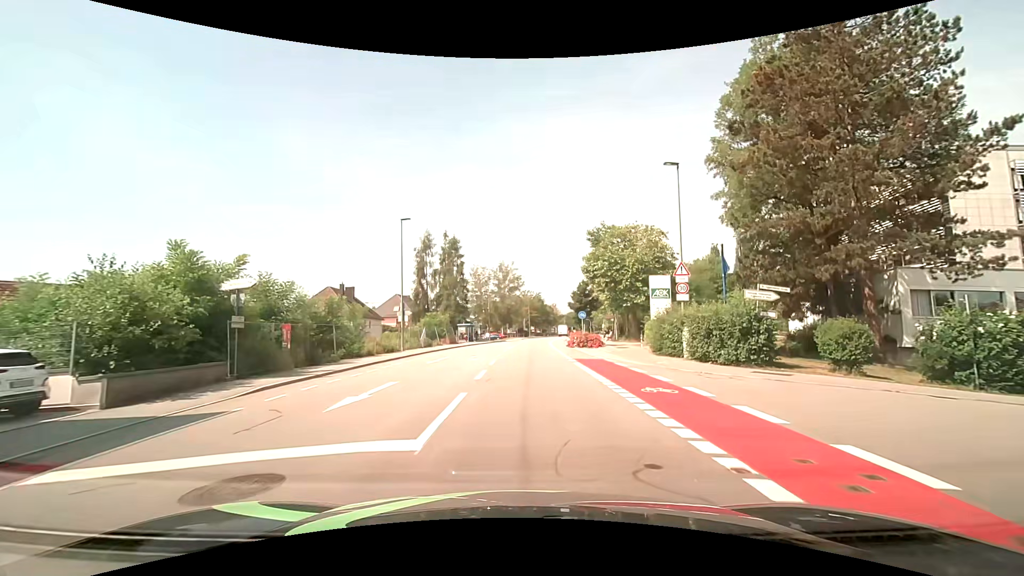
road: tertiary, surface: asphalt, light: Day
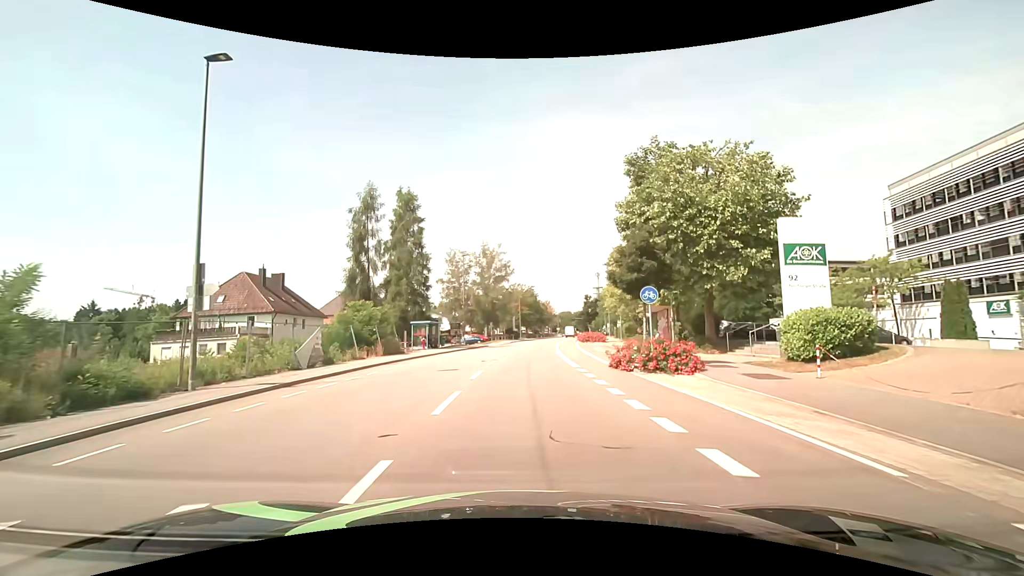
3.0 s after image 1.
(0.0, +23.3) m; +1°
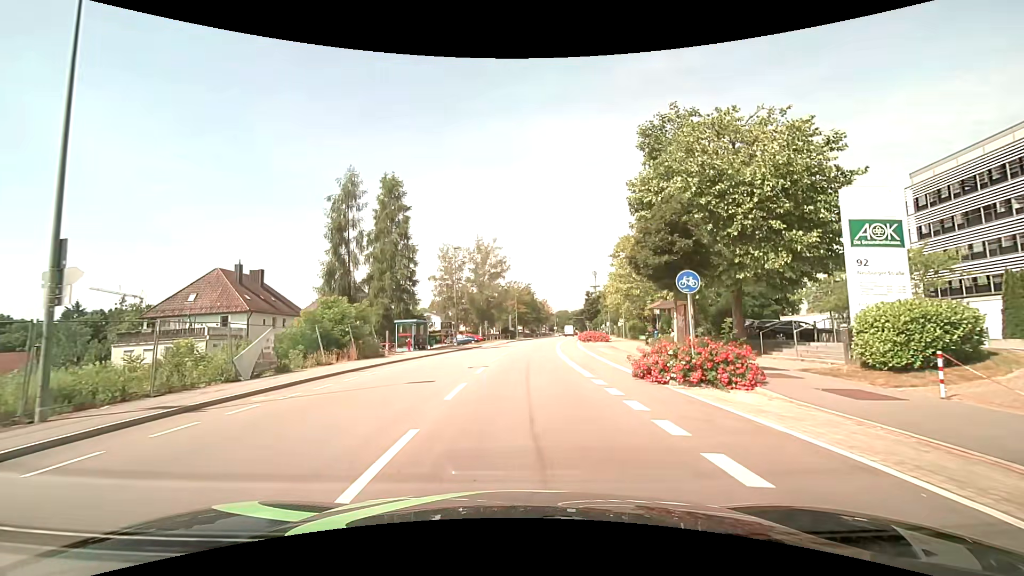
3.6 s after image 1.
(0.0, +4.4) m; 0°
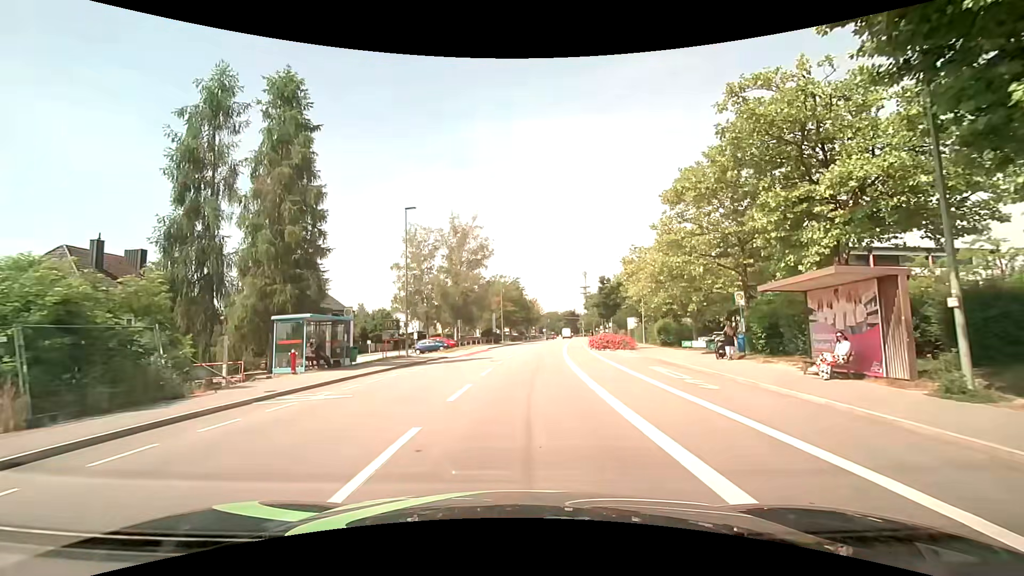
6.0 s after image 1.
(+0.2, +17.6) m; +1°
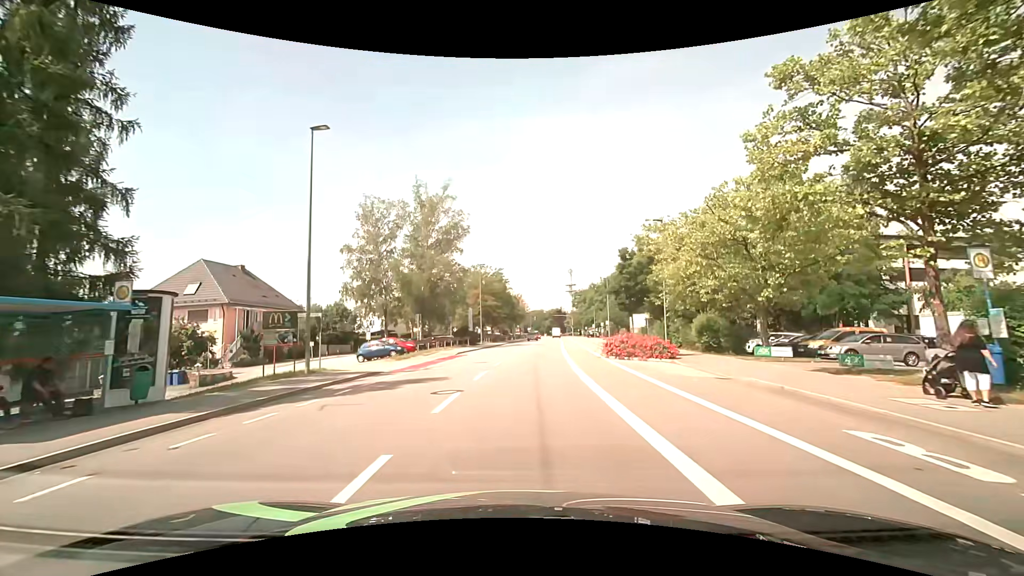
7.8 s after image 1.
(+0.3, +13.4) m; +2°
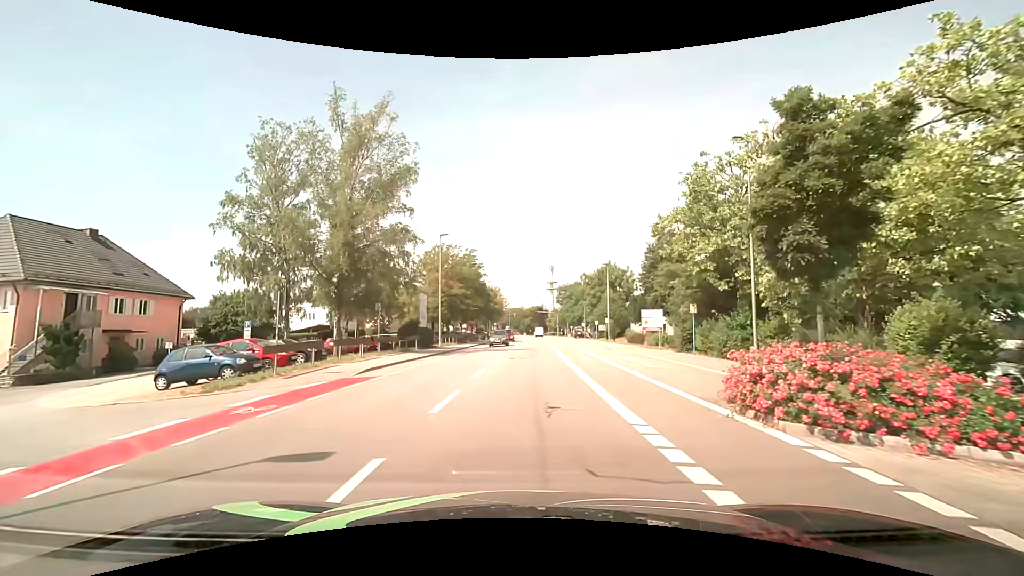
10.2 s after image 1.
(+0.4, +18.2) m; +2°
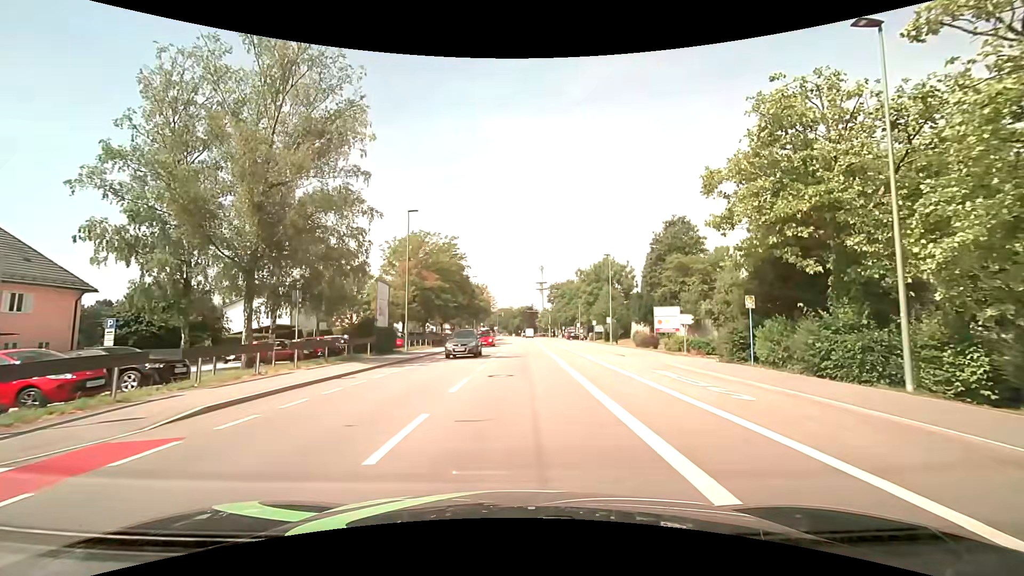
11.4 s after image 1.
(+0.1, +9.2) m; +1°
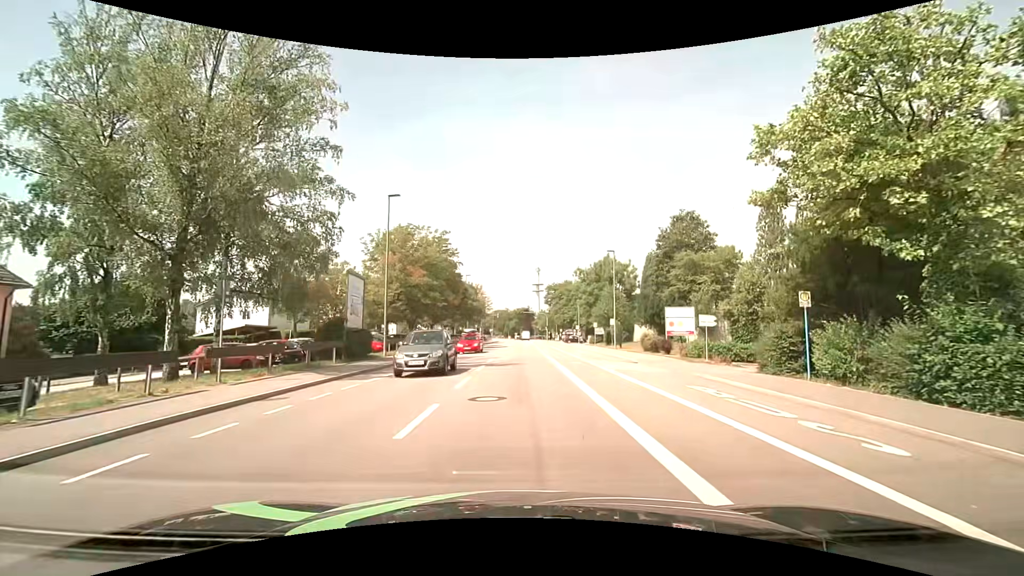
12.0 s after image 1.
(0.0, +4.6) m; +1°
(0, +10) (0, +20) (0, +30) (0, +40) (0, +50) (0, +60) (+1, +70) (+1, +80) (+1, +90) (+1, +100) m
